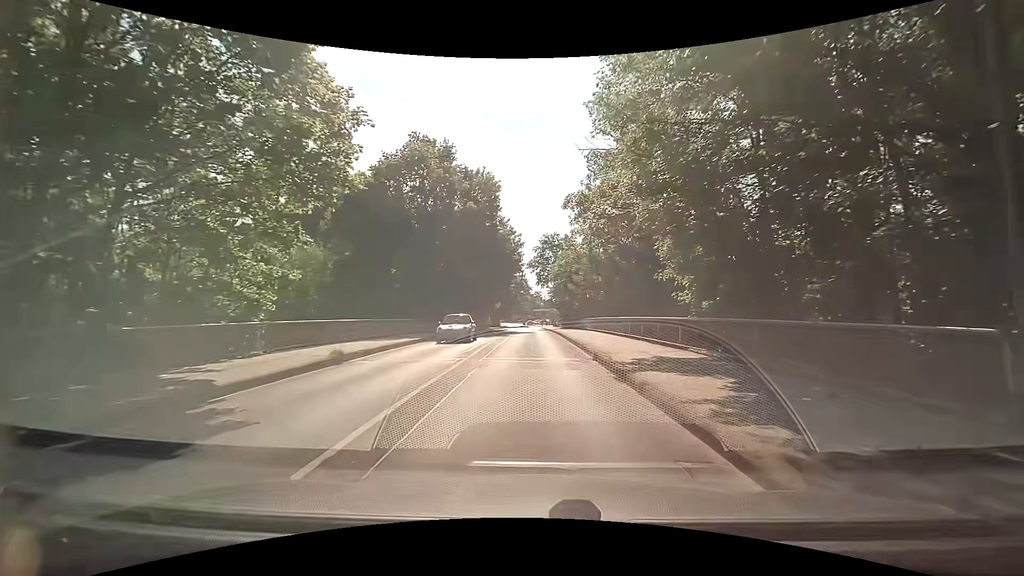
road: tertiary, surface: asphalt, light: Day
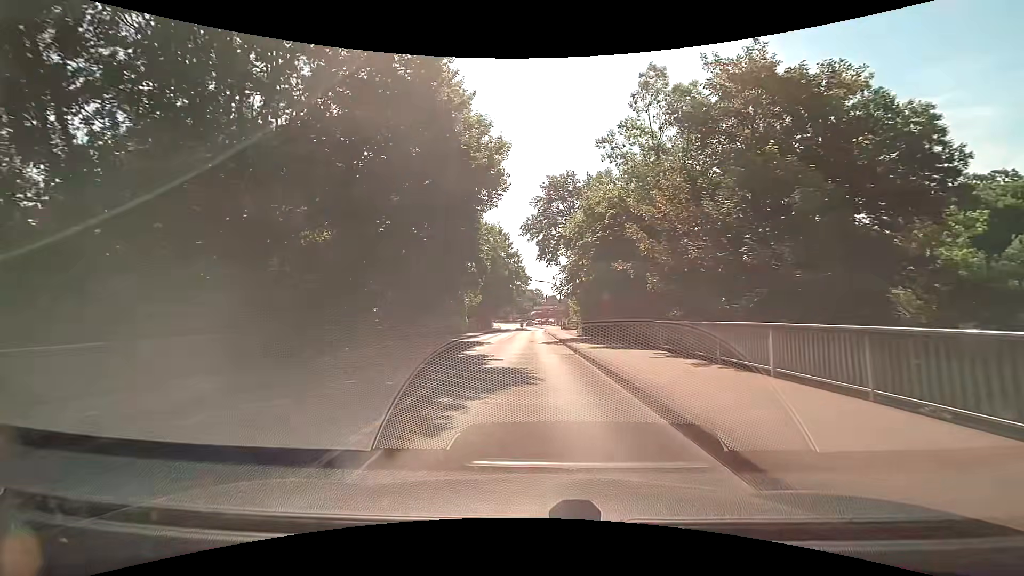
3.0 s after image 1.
(+0.4, +30.9) m; 0°
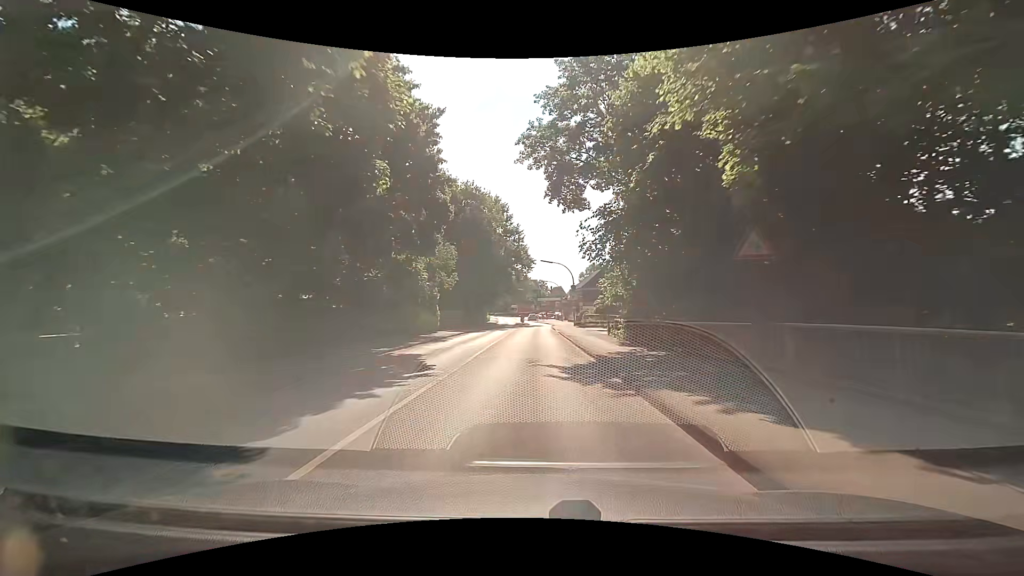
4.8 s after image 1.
(+0.1, +19.6) m; 0°
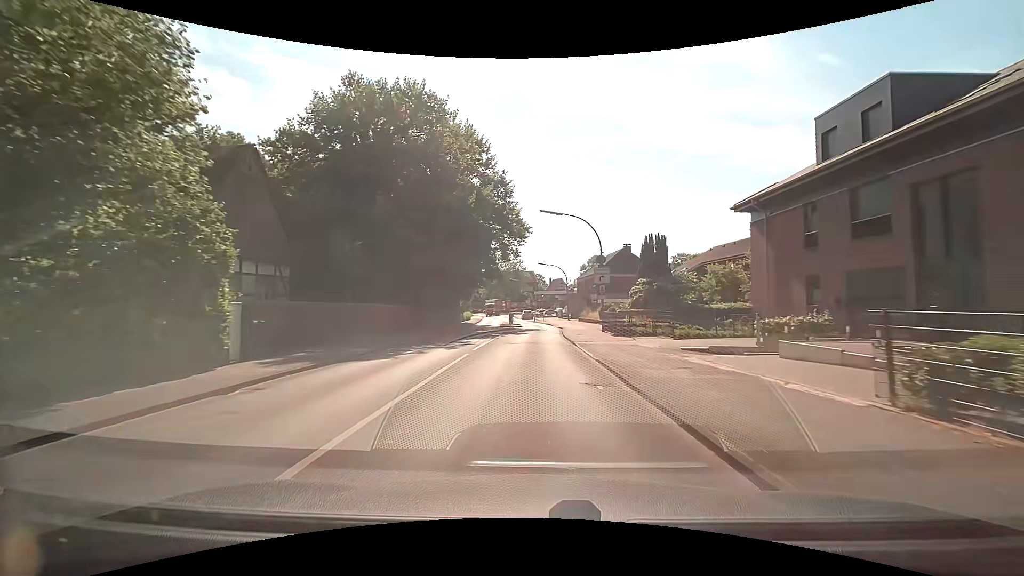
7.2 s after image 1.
(+0.3, +27.3) m; +1°
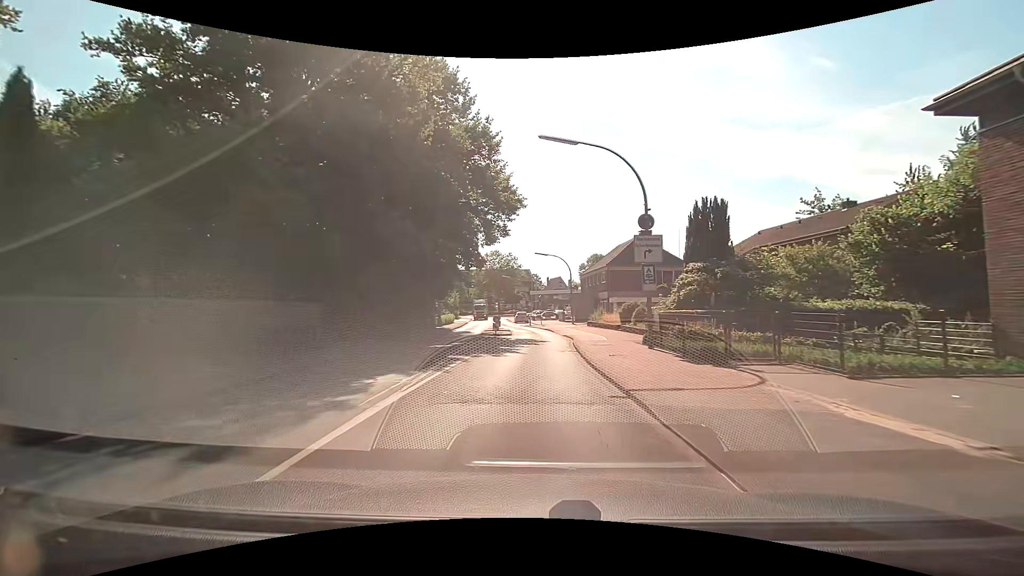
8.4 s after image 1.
(0.0, +13.8) m; 0°
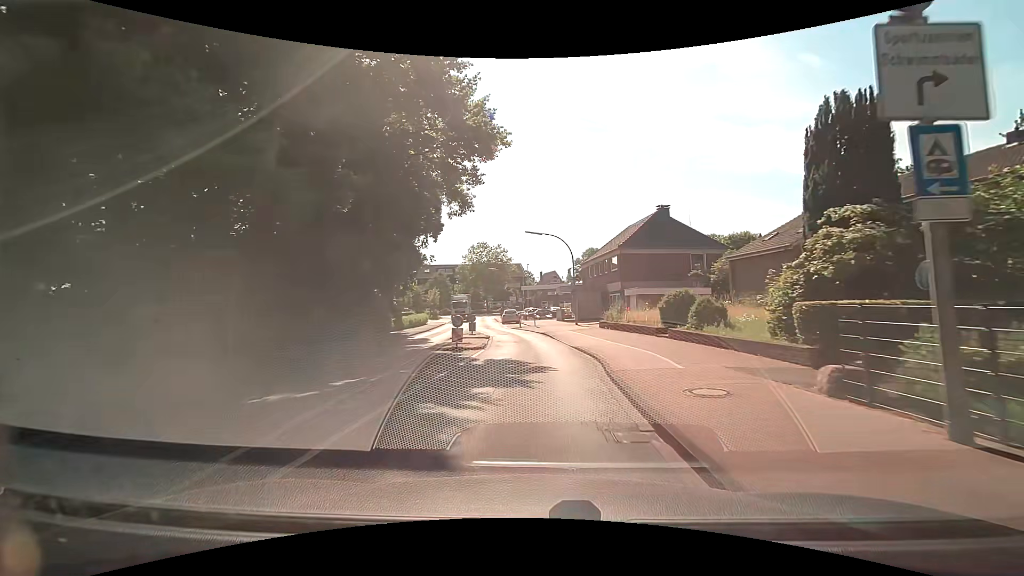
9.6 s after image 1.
(+0.2, +13.1) m; +1°
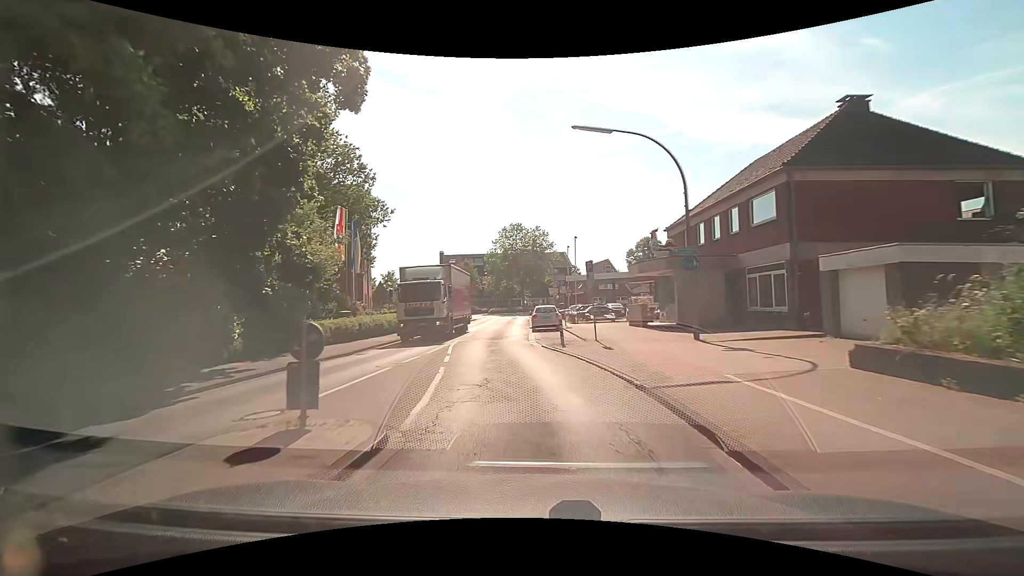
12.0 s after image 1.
(-0.1, +23.0) m; -4°
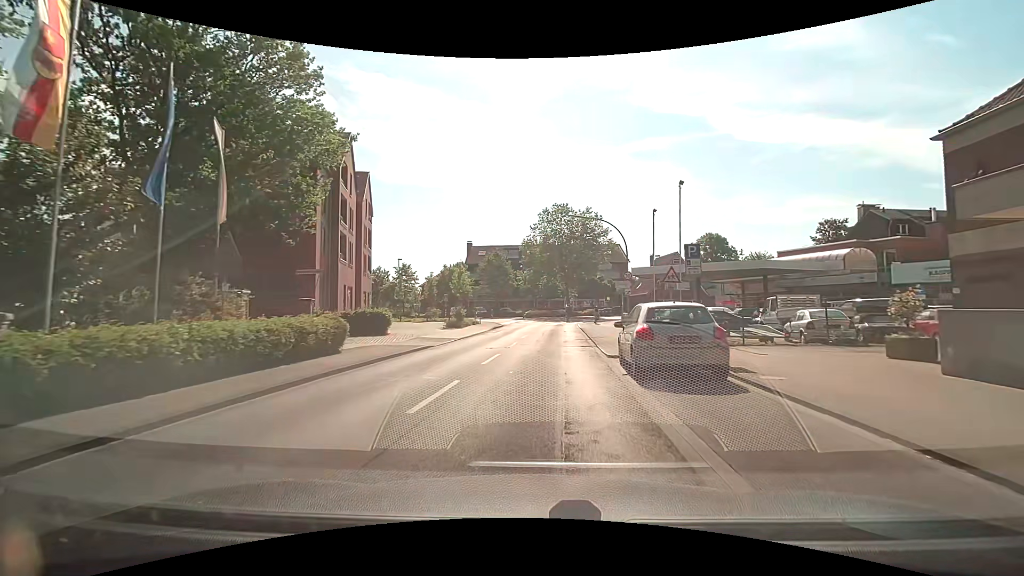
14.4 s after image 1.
(-1.3, +19.5) m; -5°
